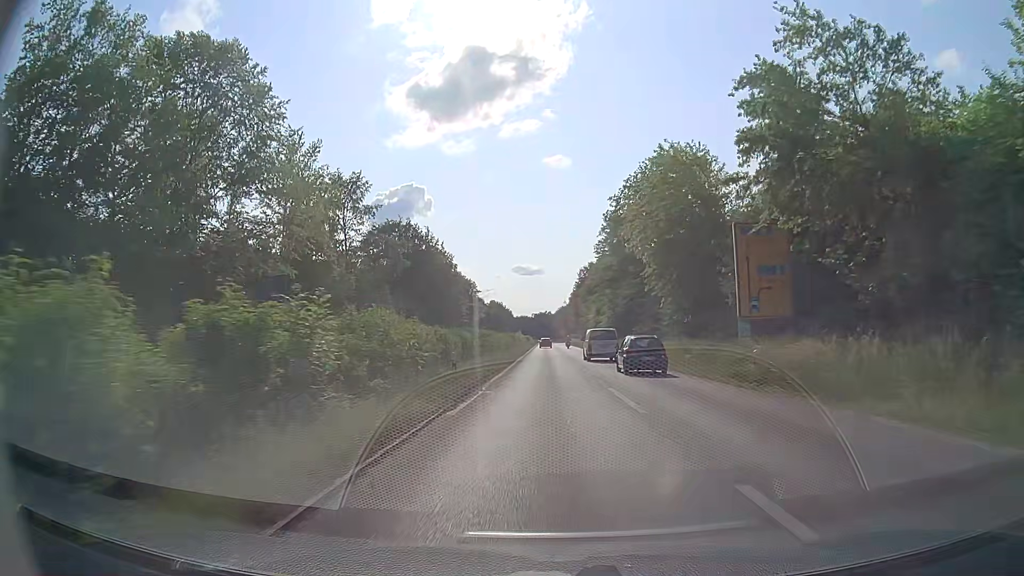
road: trunk_link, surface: asphalt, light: Day
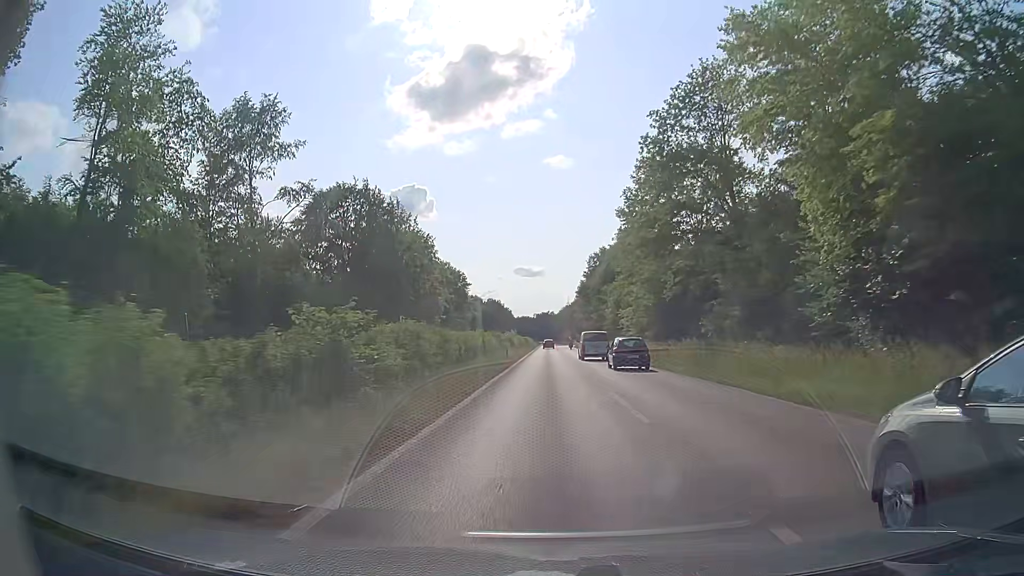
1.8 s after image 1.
(+0.1, +25.7) m; 0°
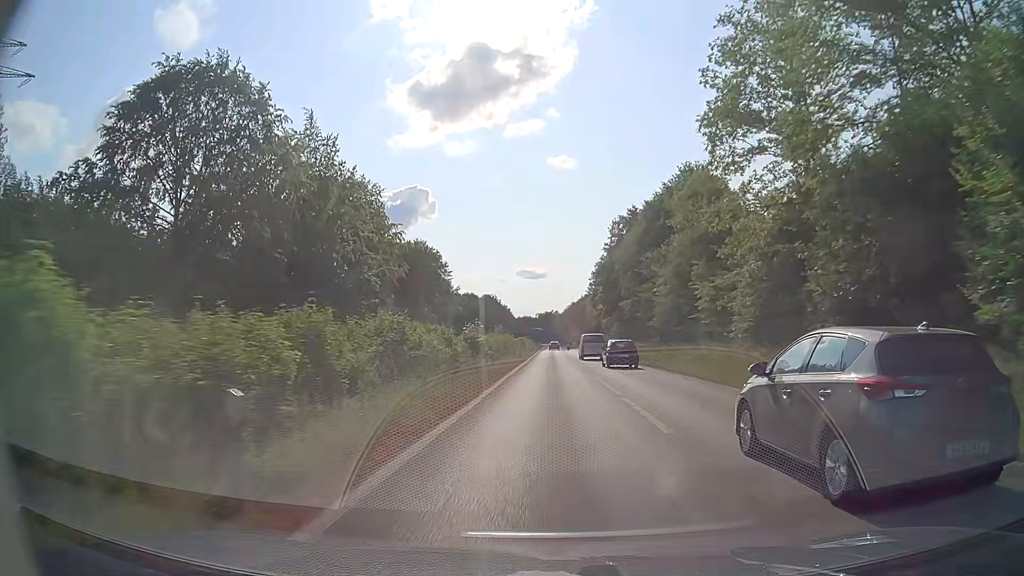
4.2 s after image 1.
(-0.1, +37.6) m; 0°
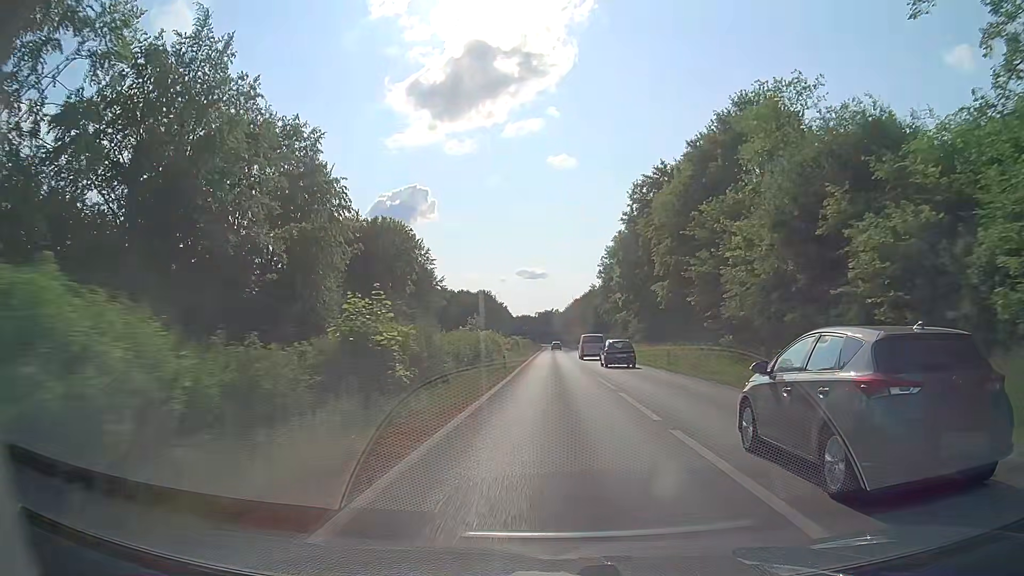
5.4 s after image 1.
(-0.1, +20.7) m; 0°
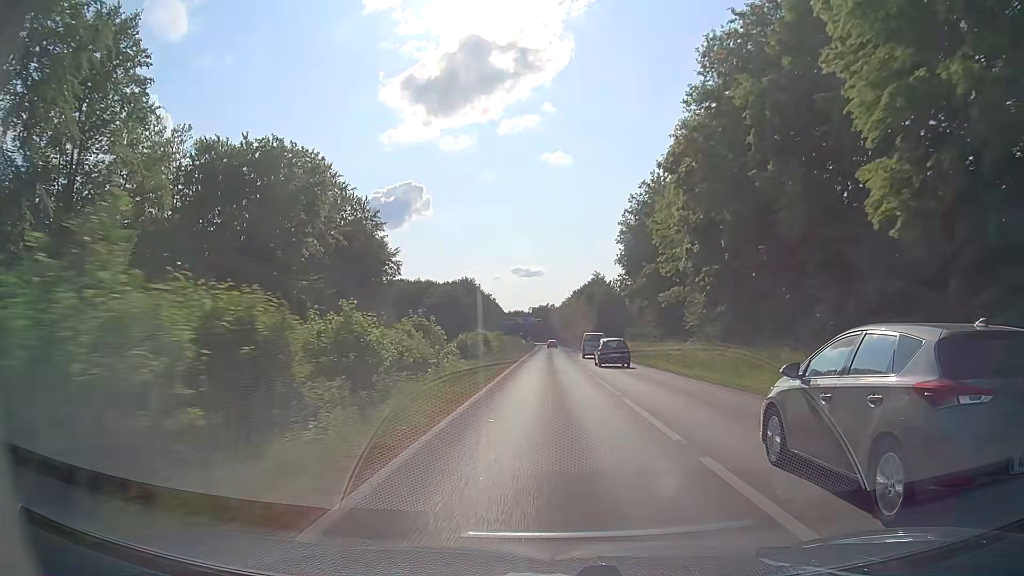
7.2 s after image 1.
(+0.2, +32.9) m; 0°
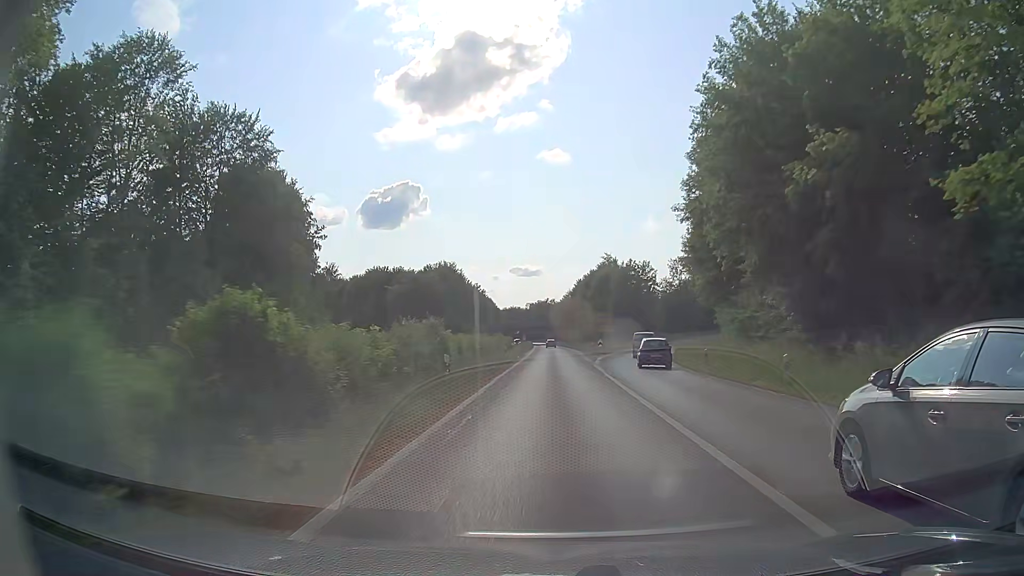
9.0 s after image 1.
(+0.2, +34.3) m; 0°
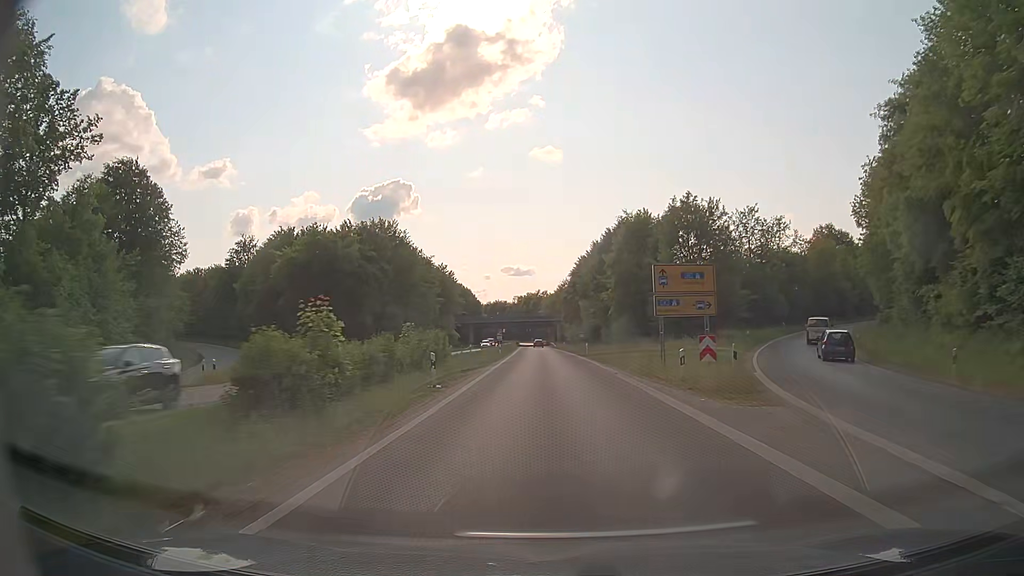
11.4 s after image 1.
(+0.3, +47.4) m; +1°
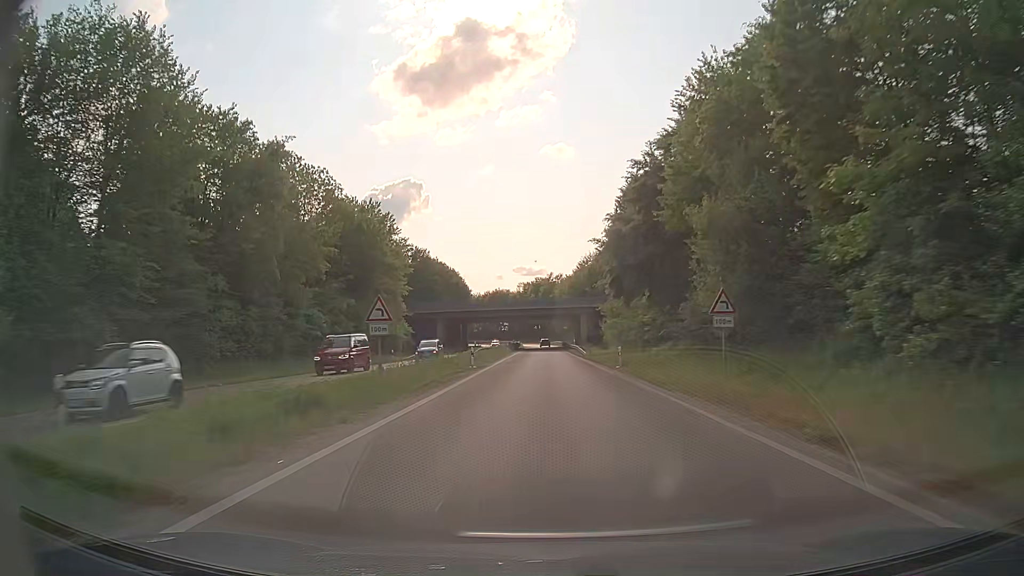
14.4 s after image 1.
(-0.4, +61.5) m; -1°
